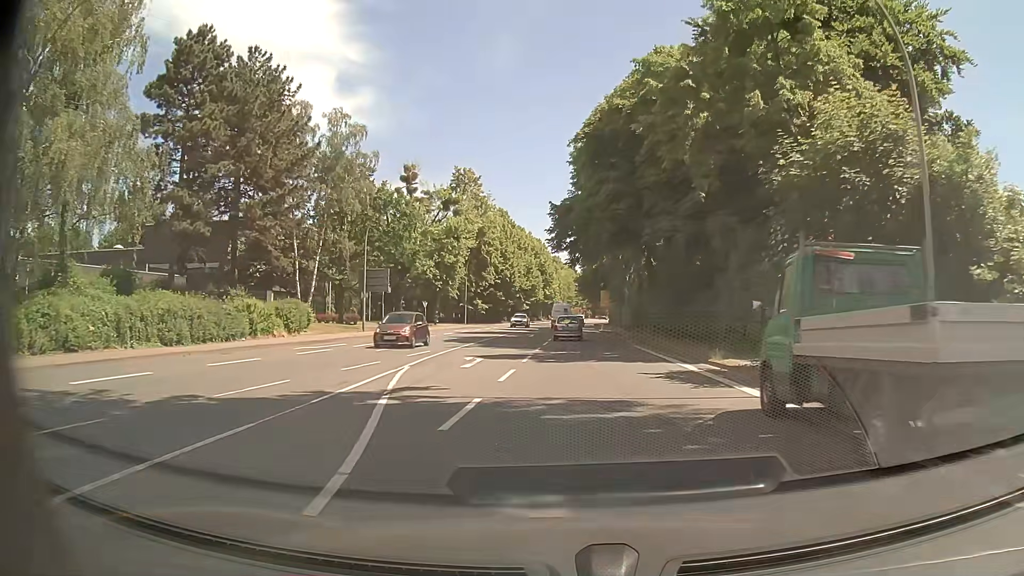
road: primary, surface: asphalt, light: Day
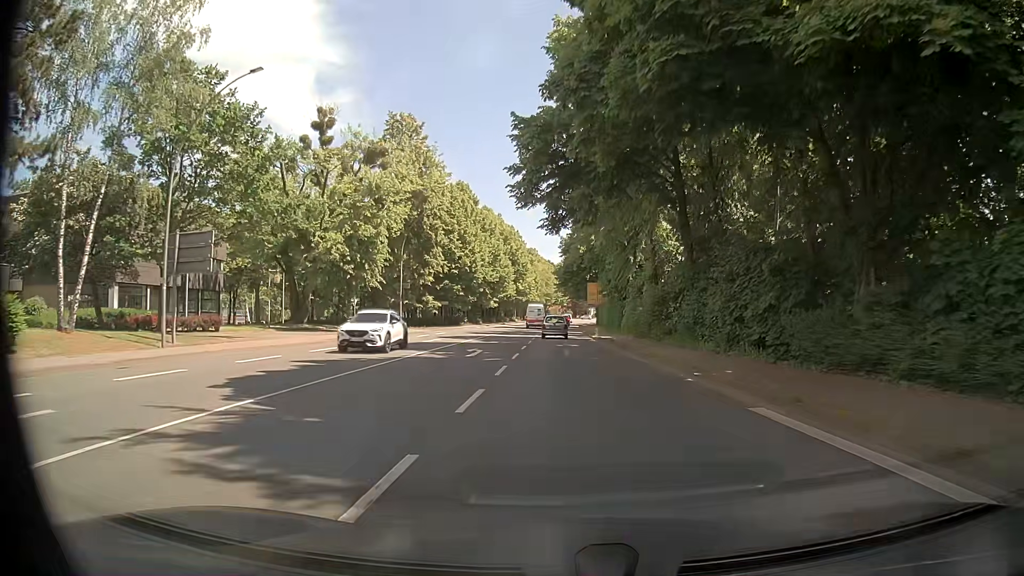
(+0.3, +22.5) m; +2°
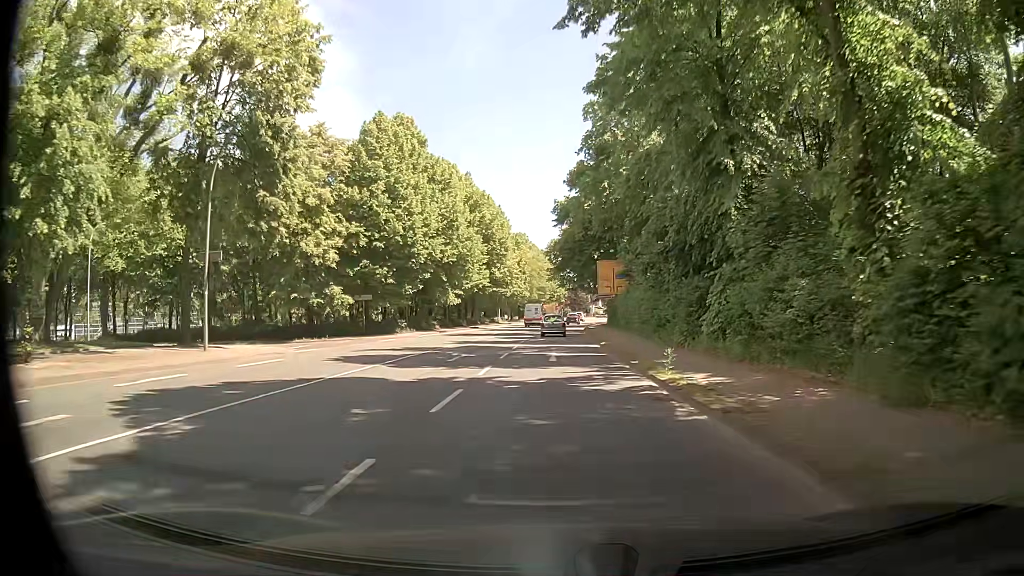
(+0.1, +30.3) m; +1°
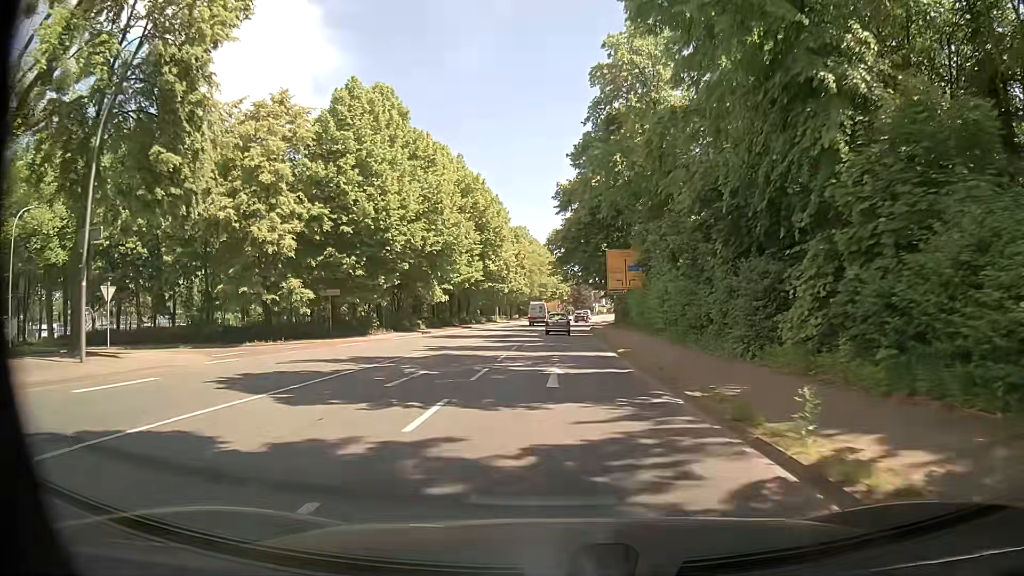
(-0.1, +7.6) m; -1°
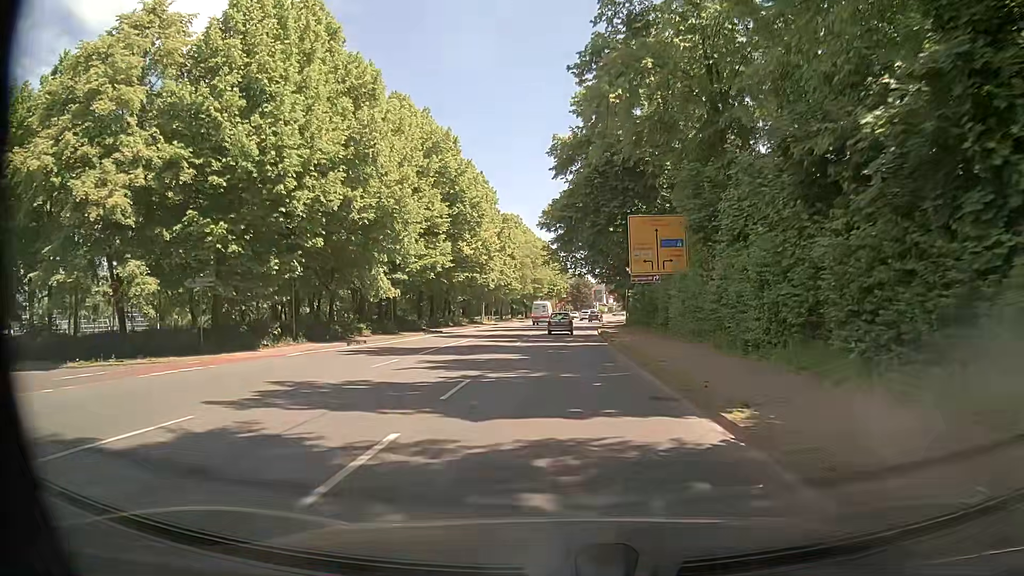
(0.0, +15.2) m; 0°
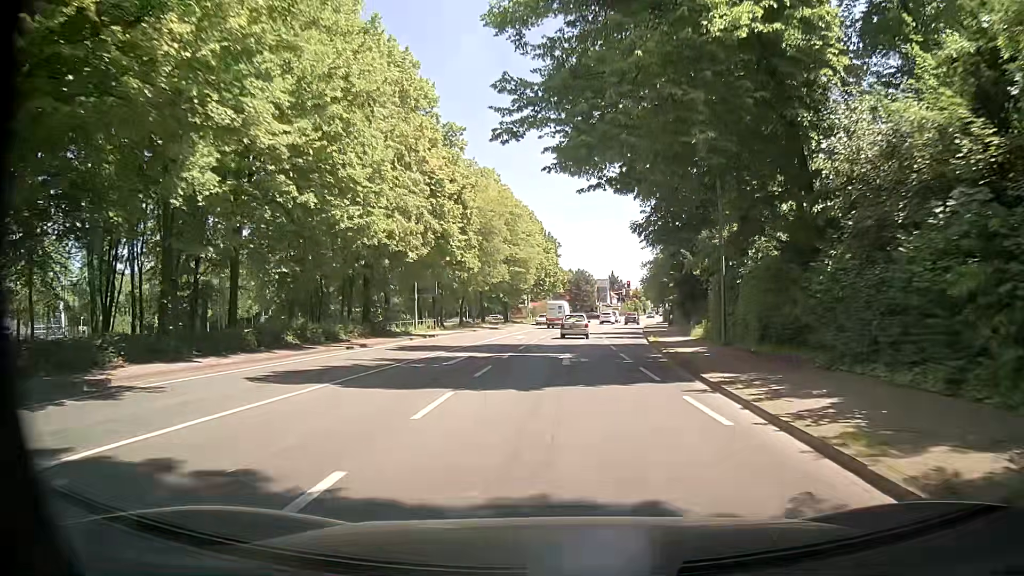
(+0.4, +38.0) m; +1°
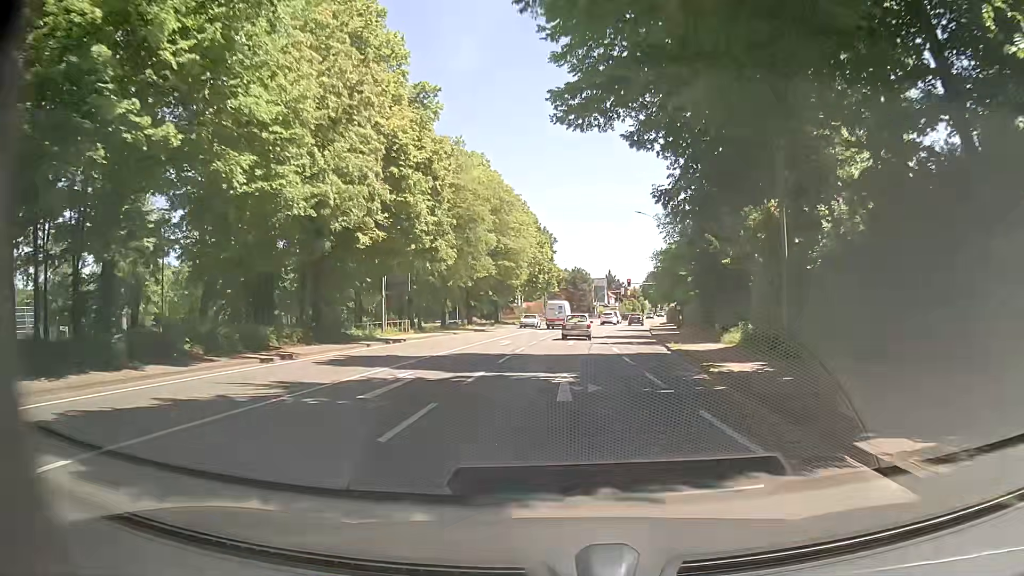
(0.0, +7.5) m; +1°
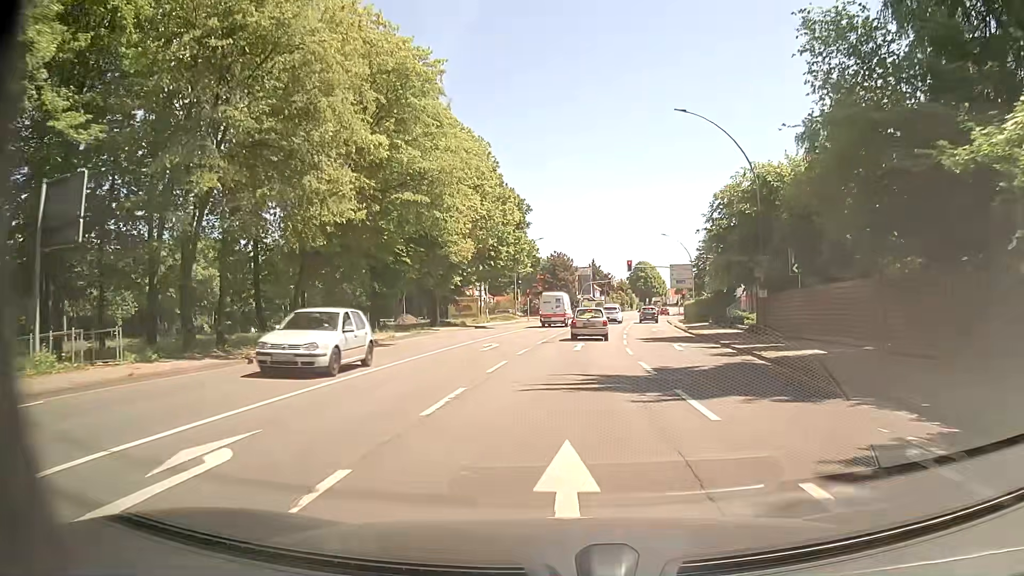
(0.0, +28.3) m; +2°
(0, +10) (0, +20) (0, +30) (+1, +40) (+2, +50) (+3, +60) (+4, +70) (+6, +80) (+8, +89) (+10, +99) m
